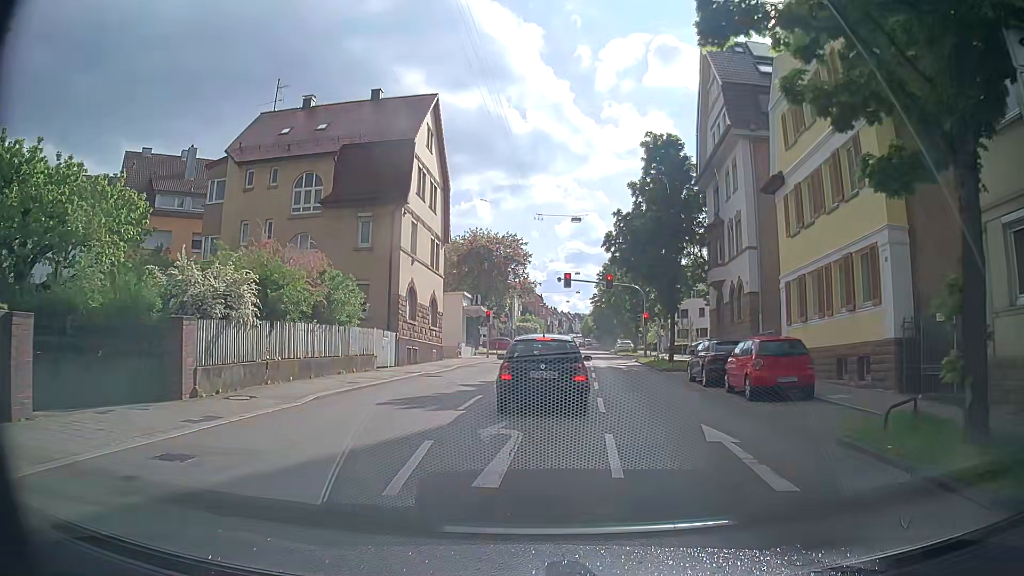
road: secondary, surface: asphalt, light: Day
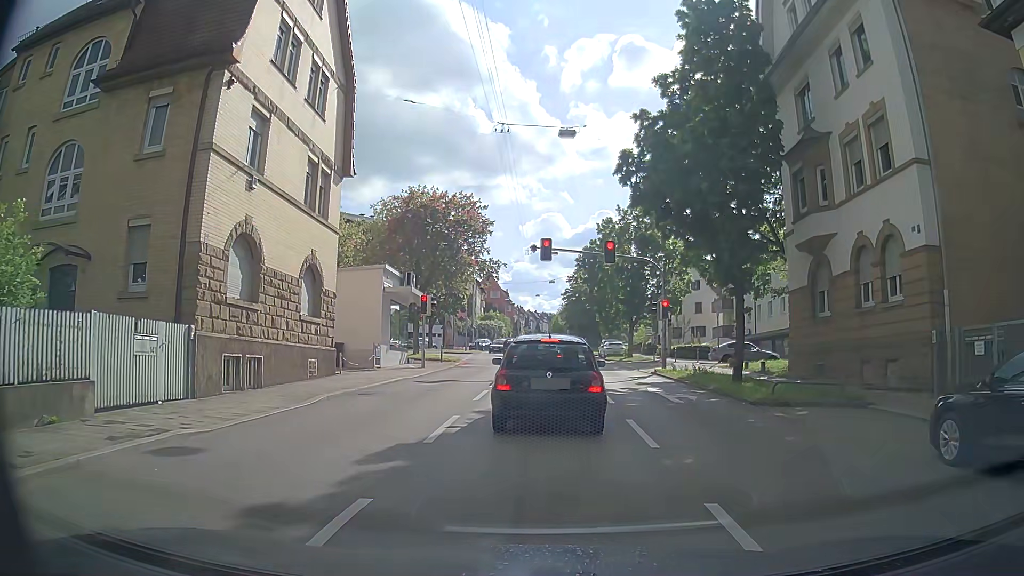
(-0.2, +15.8) m; +1°
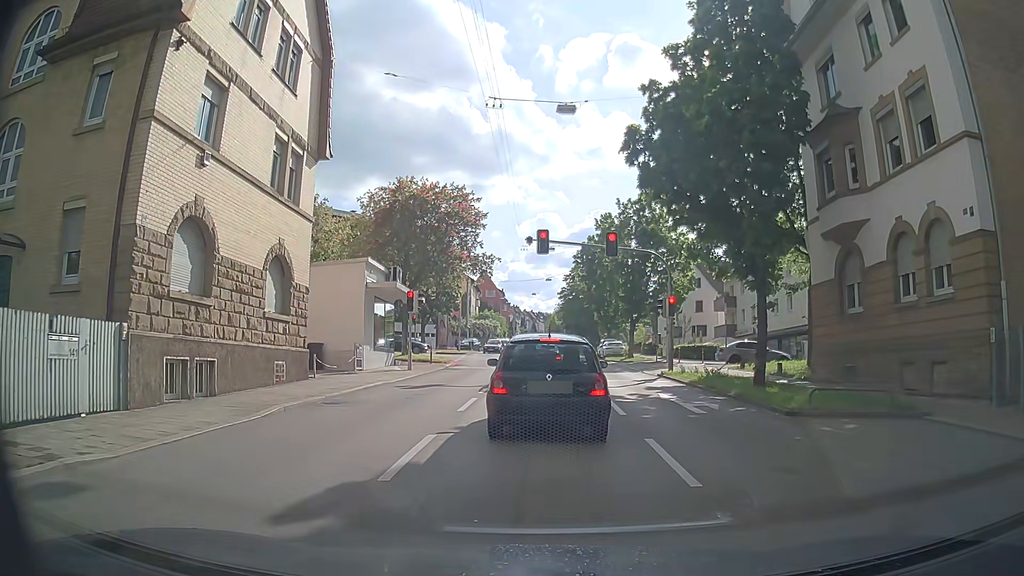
(0.0, +2.3) m; 0°
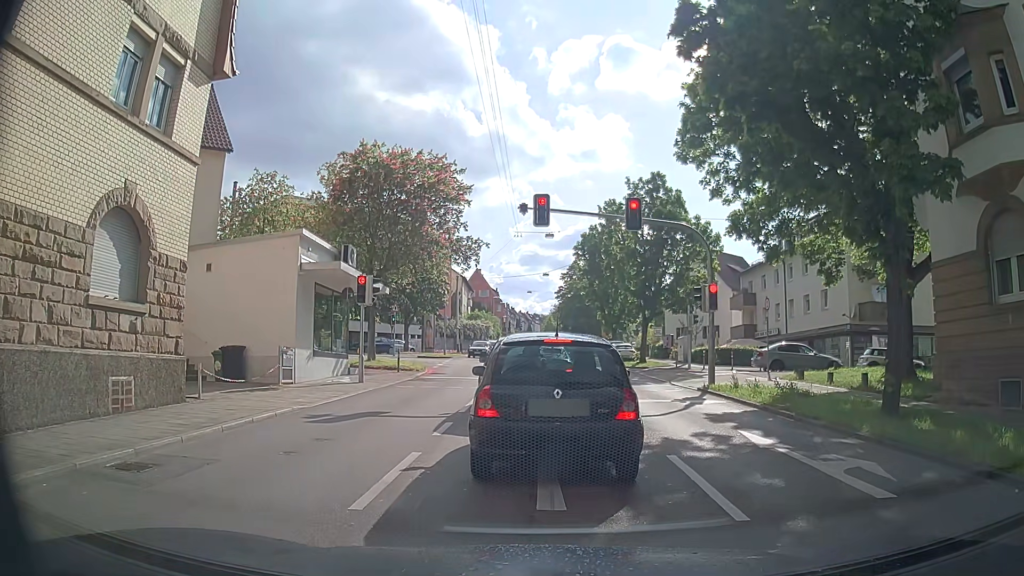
(+0.1, +7.0) m; 0°
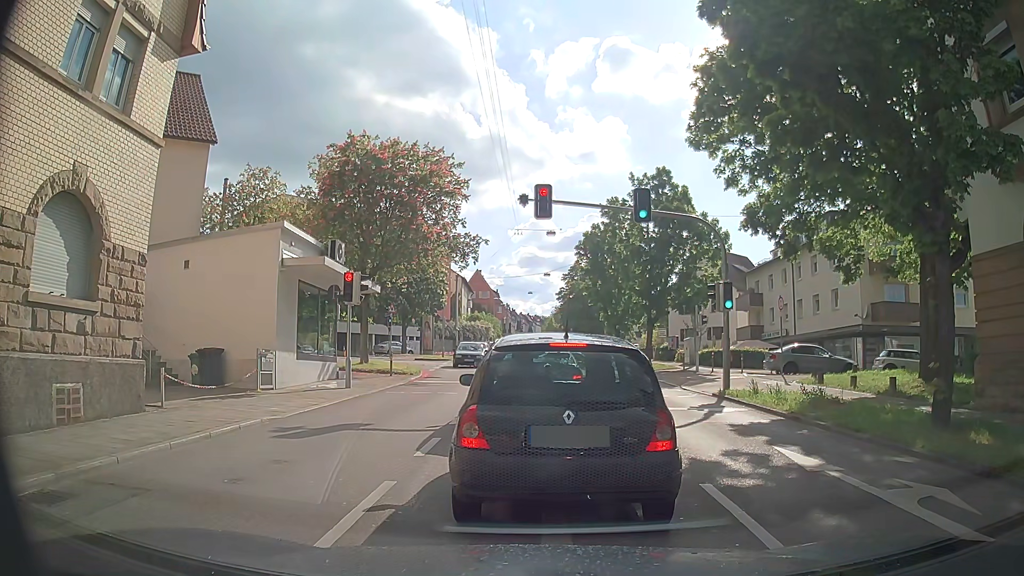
(0.0, +1.6) m; 0°
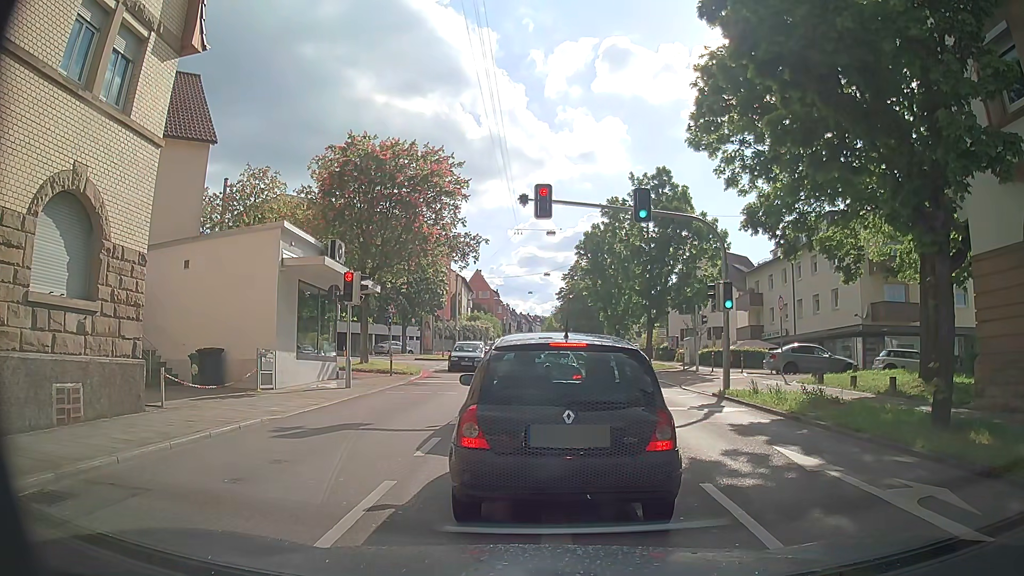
(0.0, 0.0) m; 0°
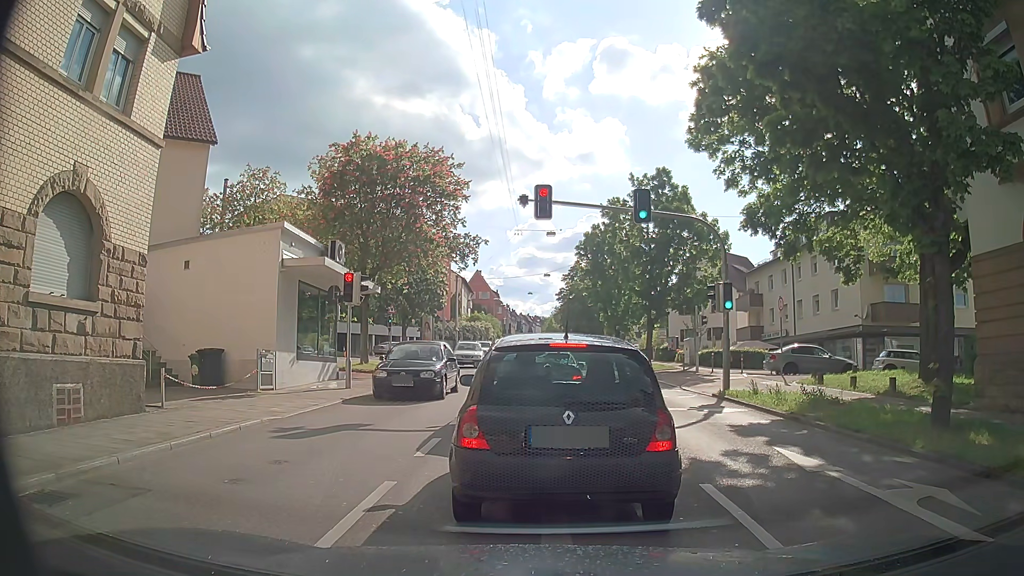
(0.0, 0.0) m; 0°
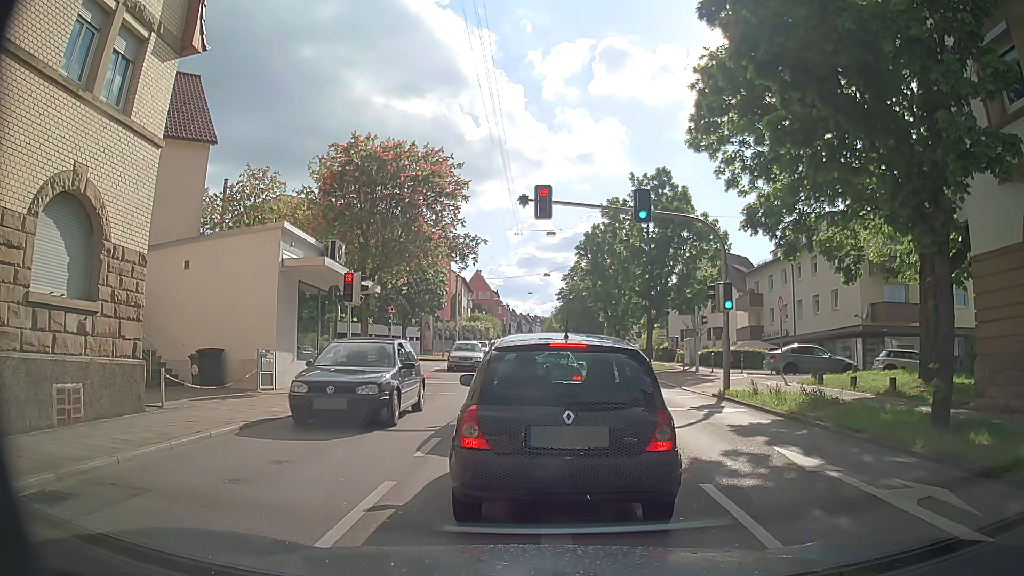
(0.0, 0.0) m; 0°
